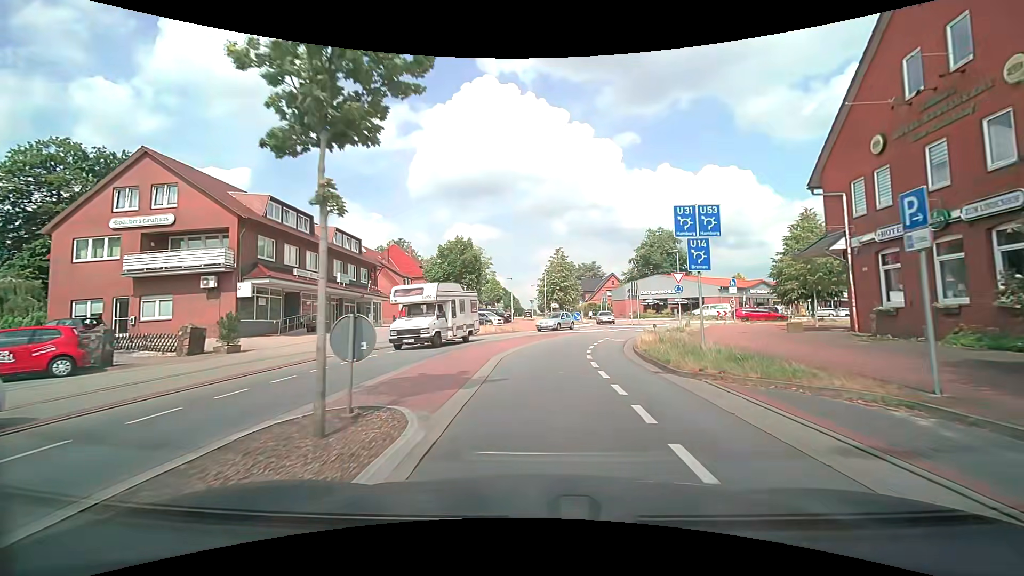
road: secondary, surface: asphalt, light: Day
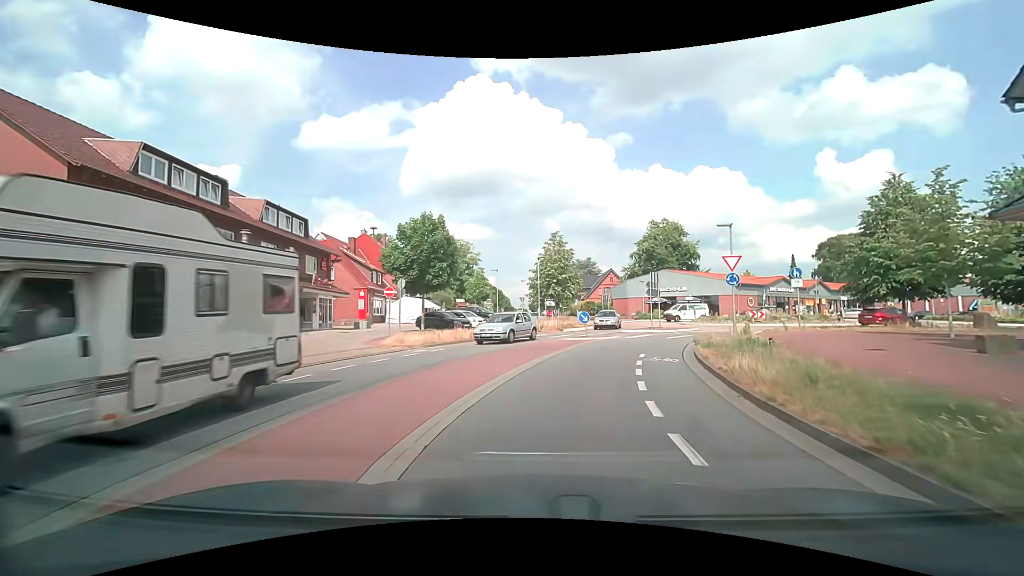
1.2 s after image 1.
(0.0, +9.9) m; +1°
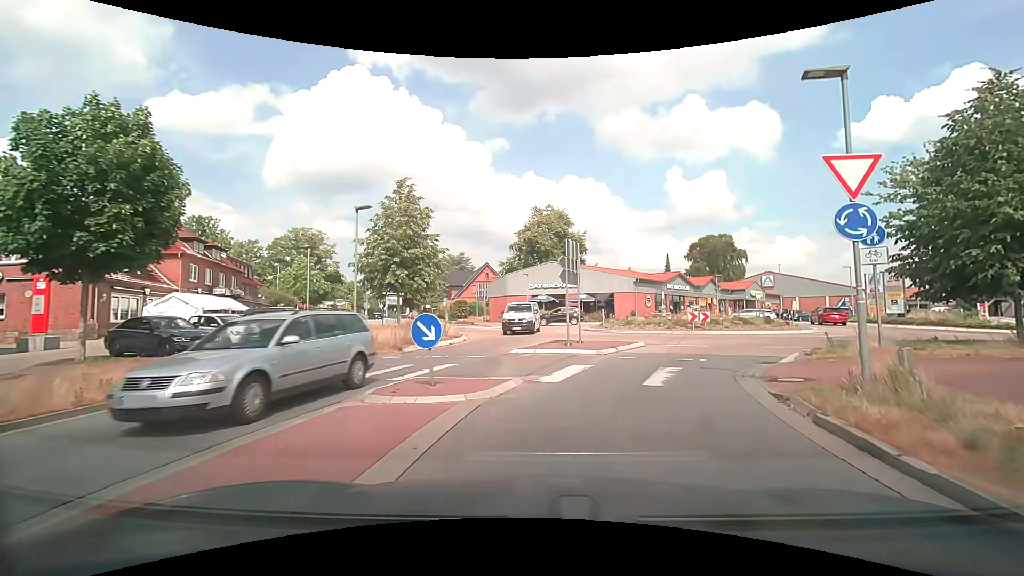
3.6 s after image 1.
(+1.5, +16.1) m; +14°
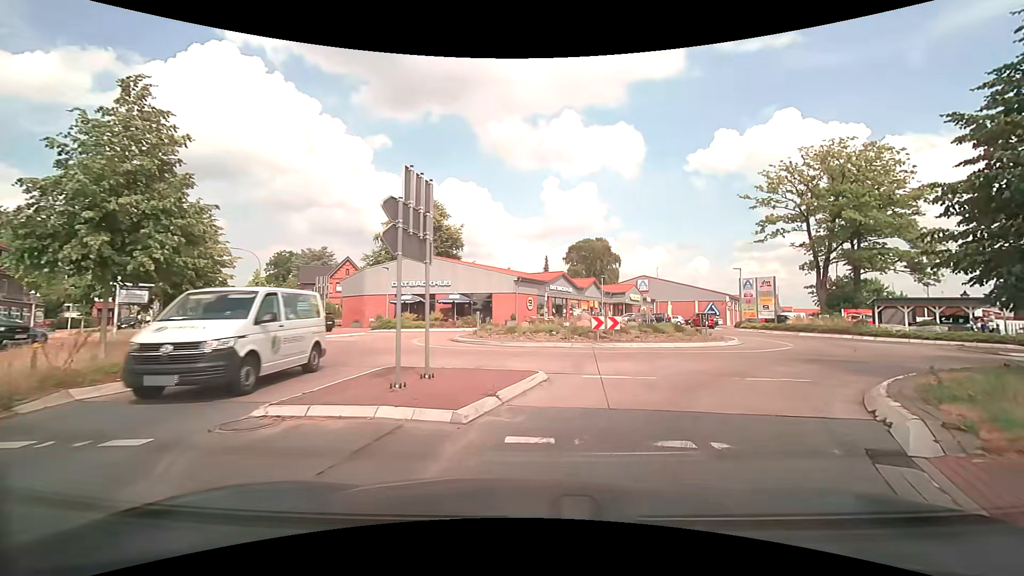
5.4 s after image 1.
(+0.8, +8.9) m; +13°
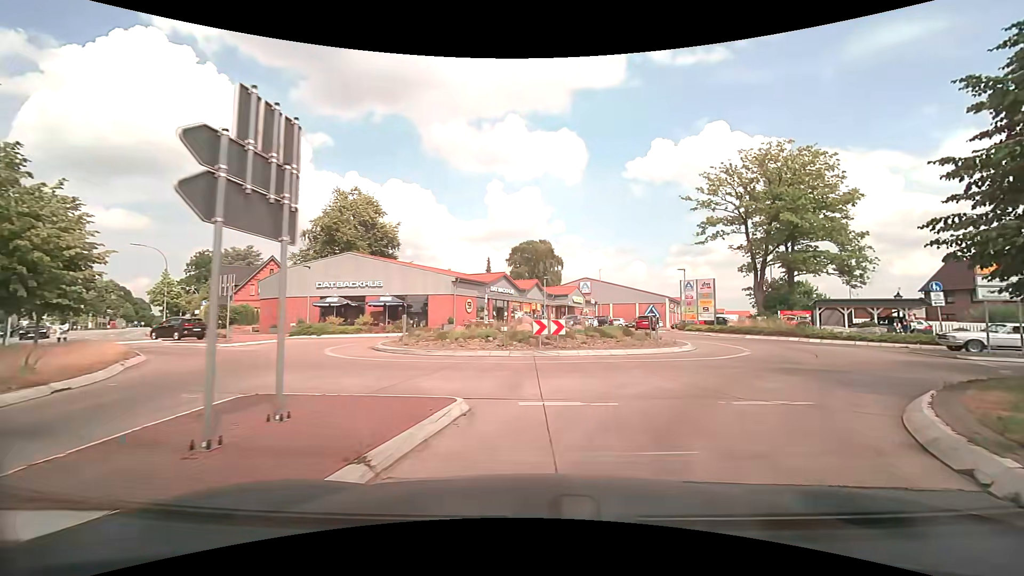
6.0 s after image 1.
(+0.2, +3.0) m; +7°
